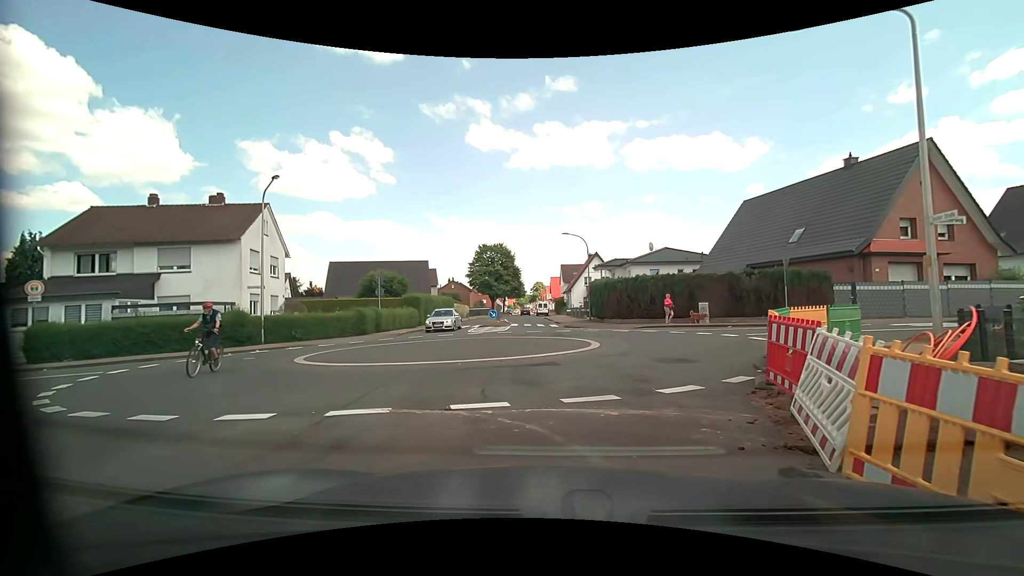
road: tertiary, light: Day
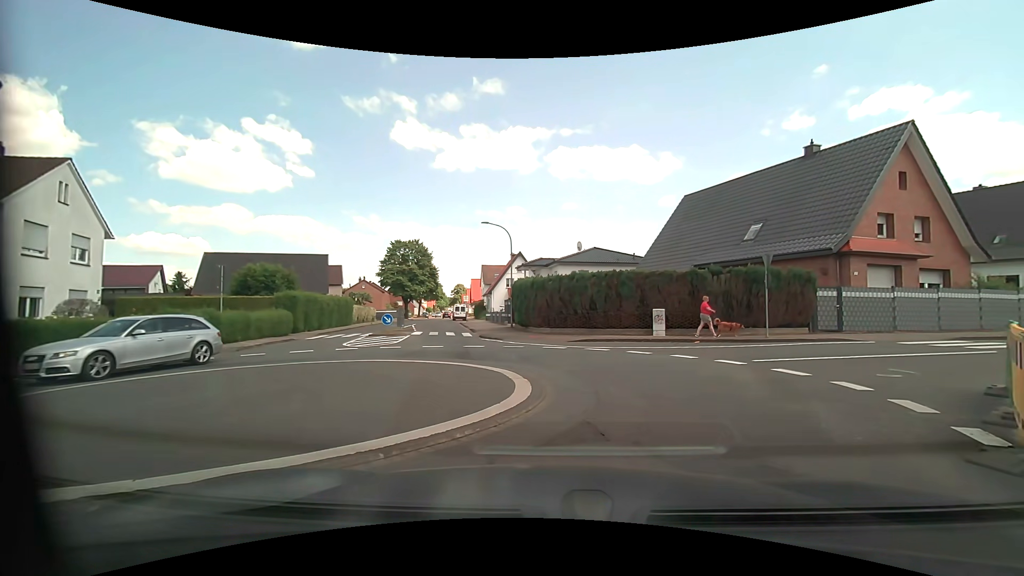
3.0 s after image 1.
(+0.3, +7.6) m; +7°
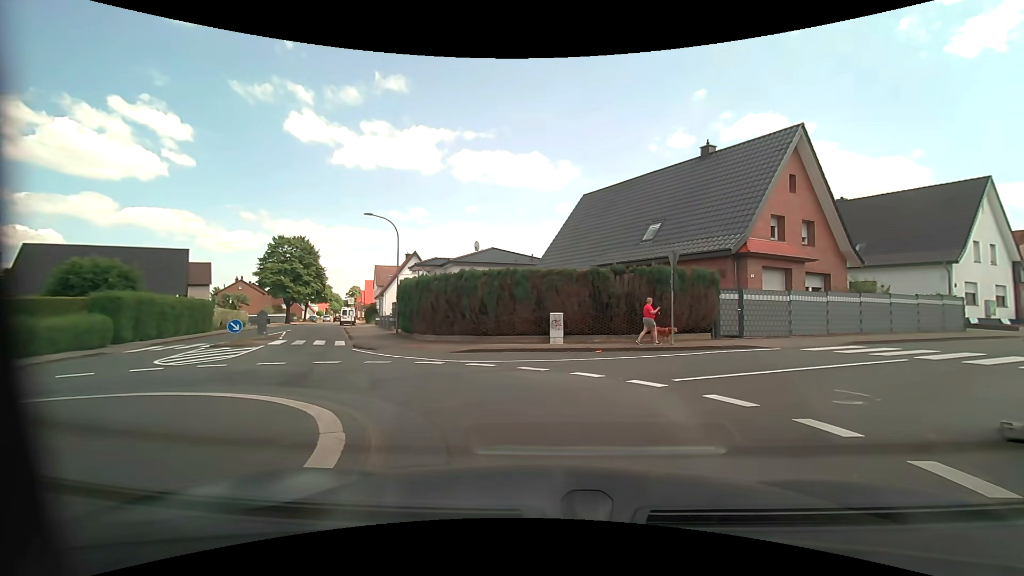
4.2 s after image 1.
(+0.4, +3.5) m; +12°
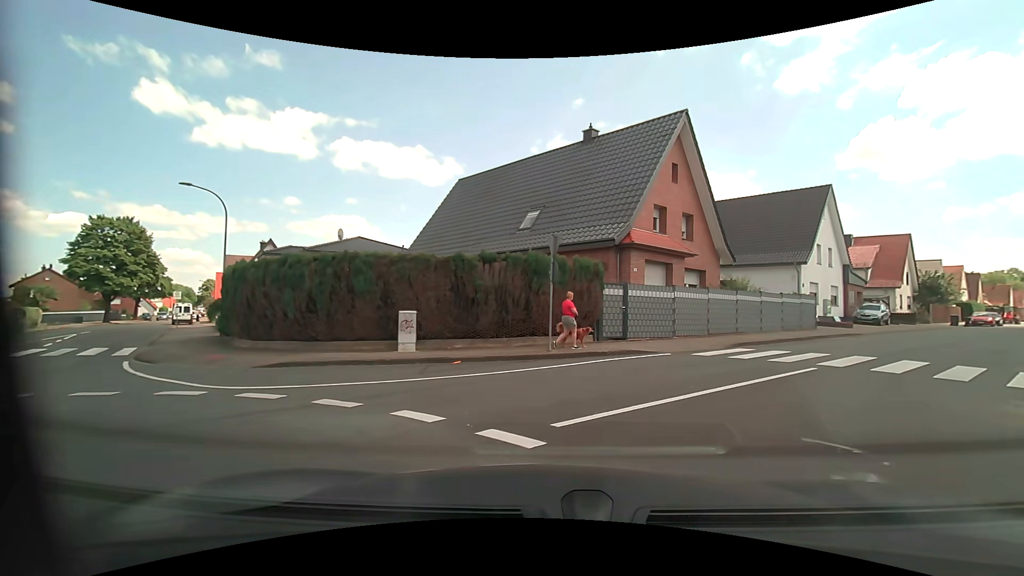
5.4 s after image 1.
(+0.4, +4.1) m; +13°
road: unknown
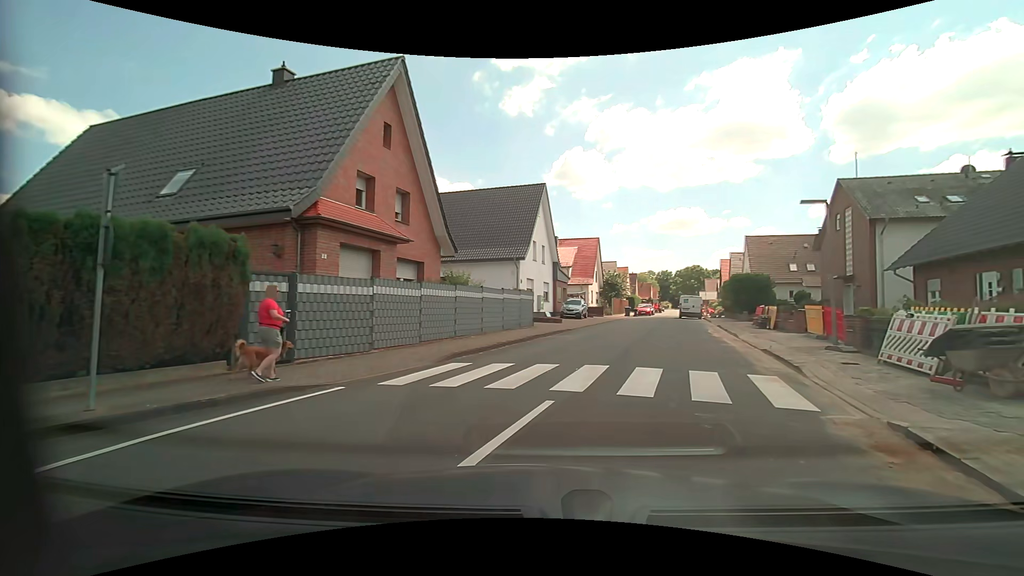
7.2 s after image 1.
(+1.4, +5.6) m; +29°
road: residential
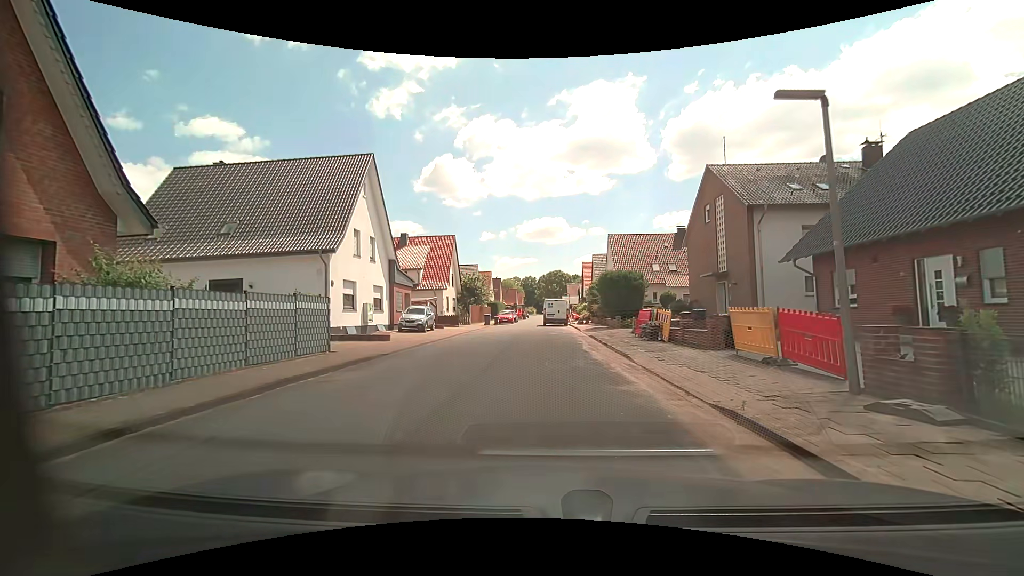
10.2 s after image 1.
(+2.0, +8.8) m; +17°
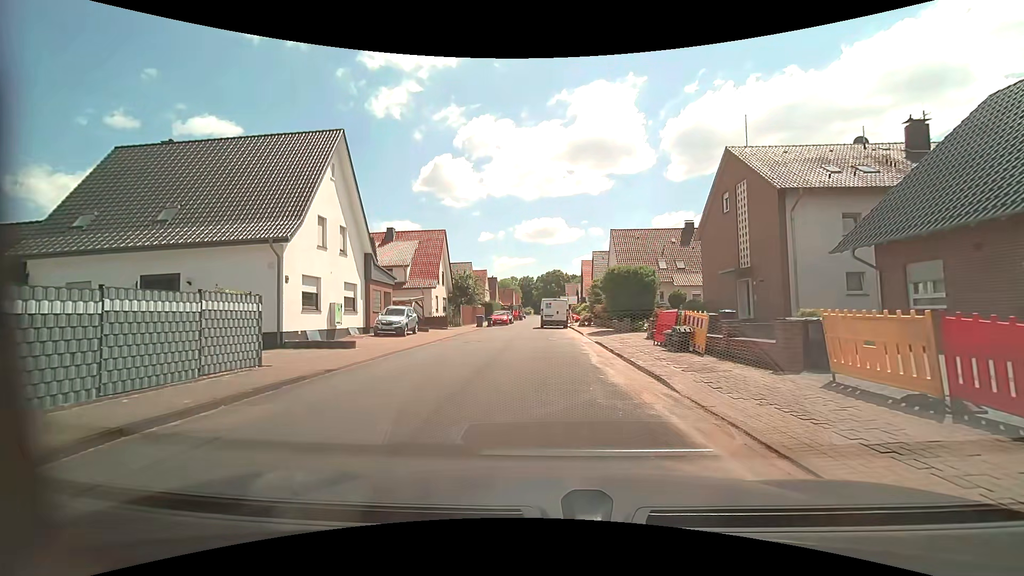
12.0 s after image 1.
(0.0, +4.1) m; 0°
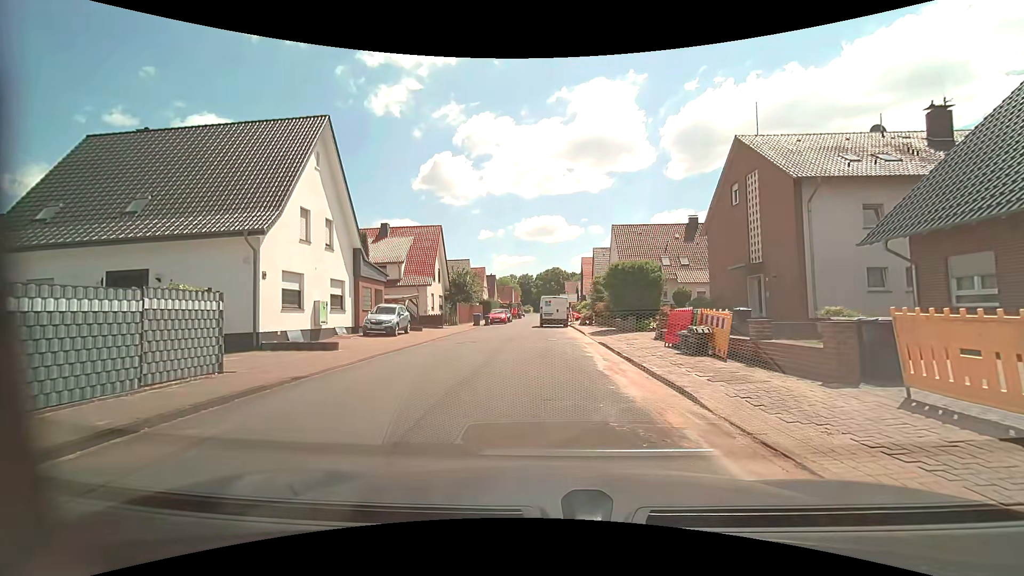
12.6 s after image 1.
(0.0, +1.7) m; 0°
